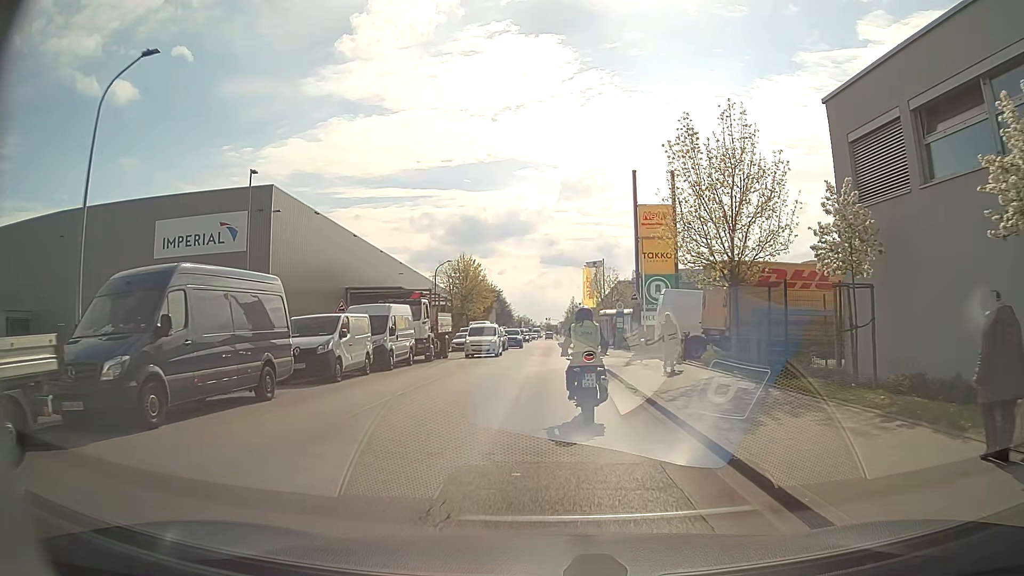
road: residential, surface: asphalt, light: Day
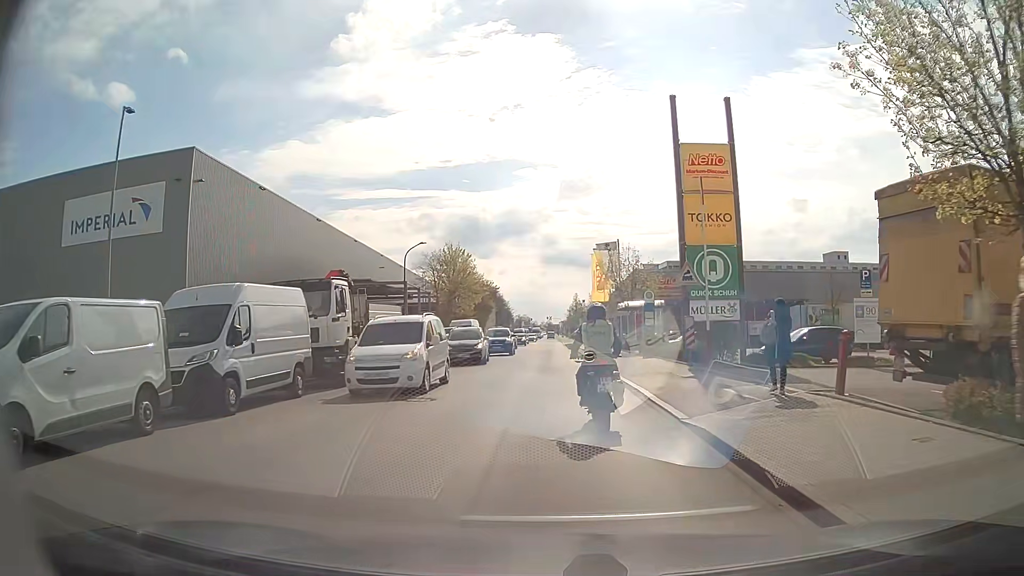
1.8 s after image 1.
(0.0, +12.8) m; 0°
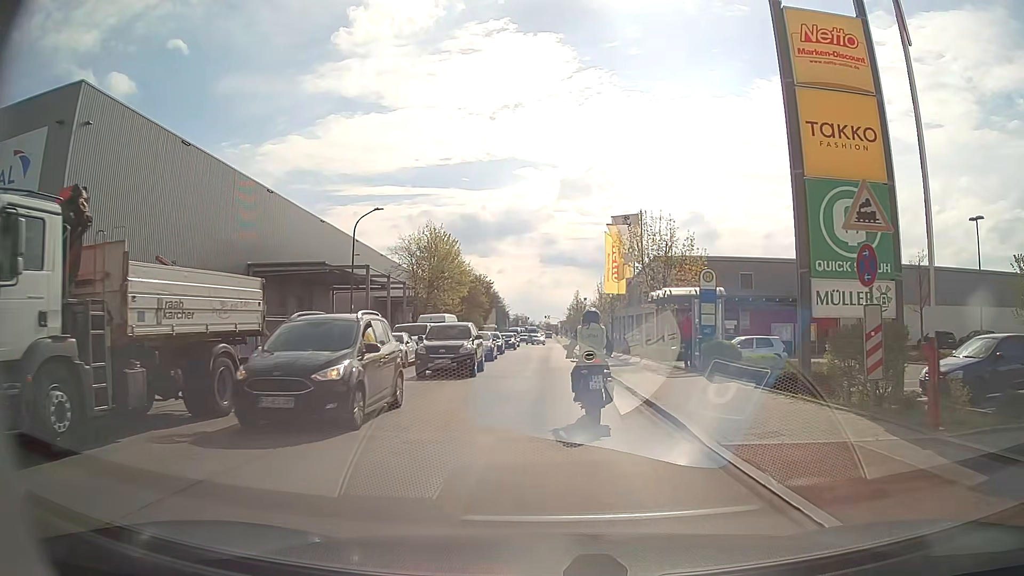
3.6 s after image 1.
(-0.1, +12.3) m; 0°
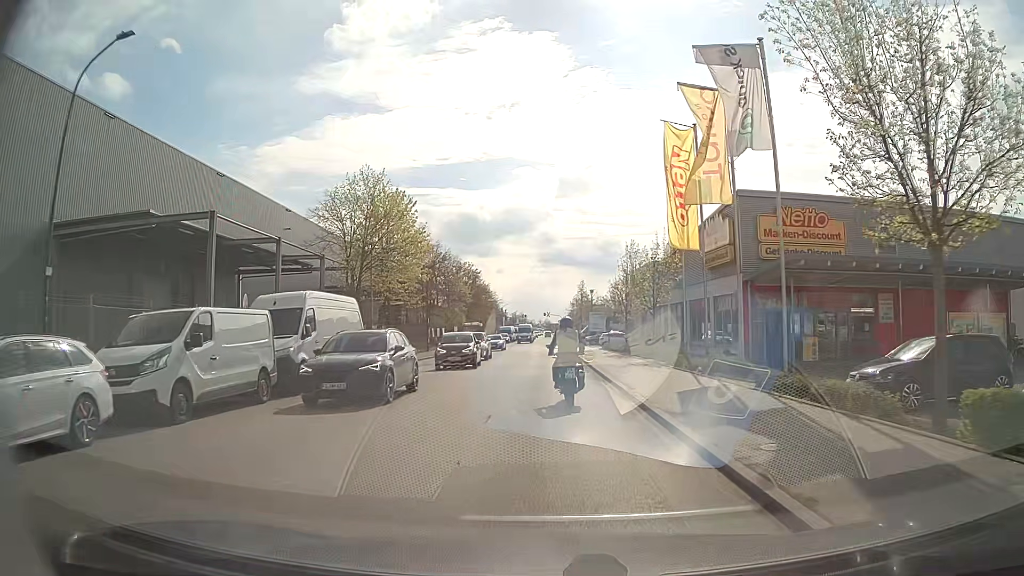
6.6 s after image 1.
(+0.3, +22.8) m; +1°
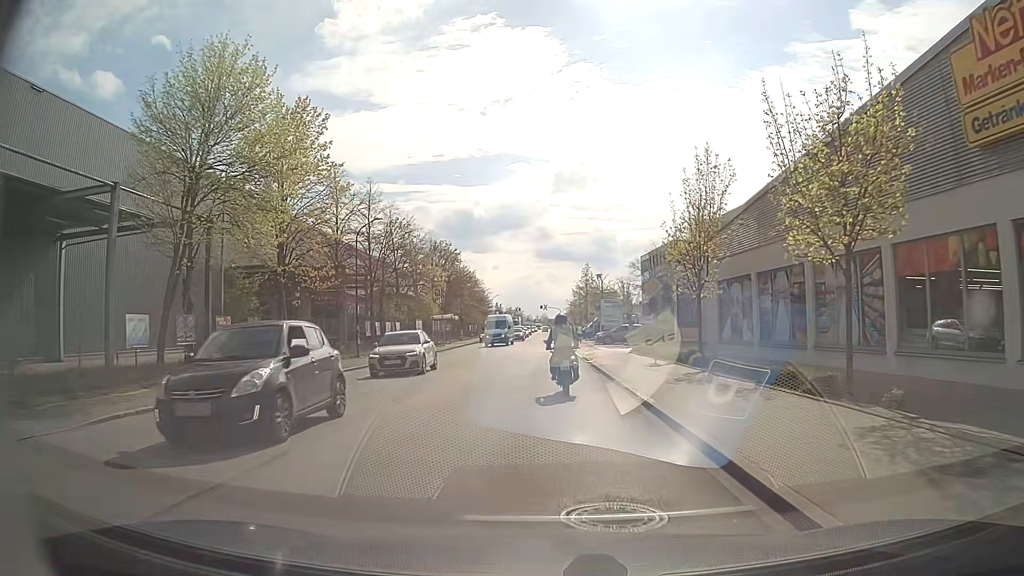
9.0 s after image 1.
(-0.3, +21.2) m; -1°
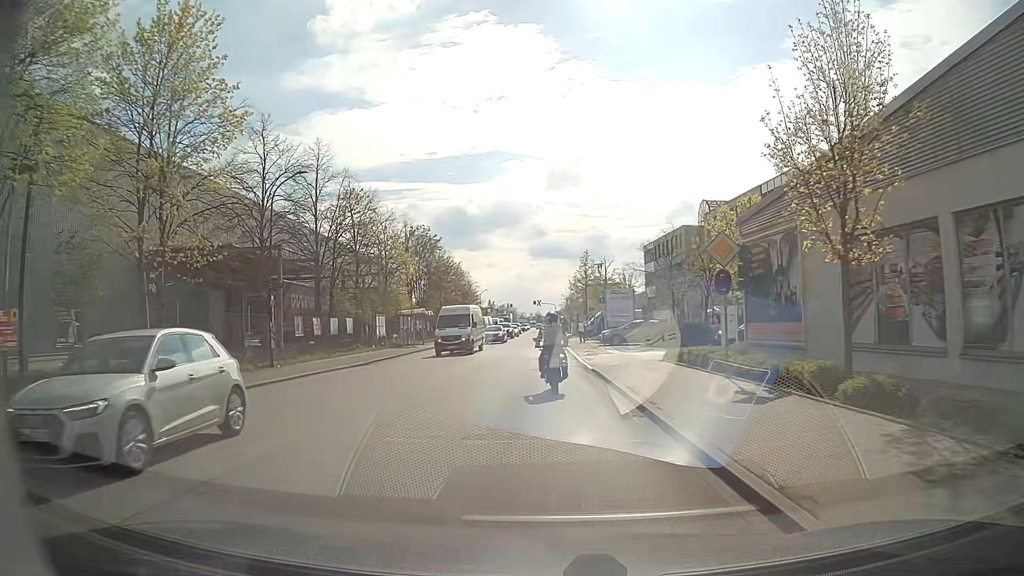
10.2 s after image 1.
(+0.2, +11.4) m; +1°
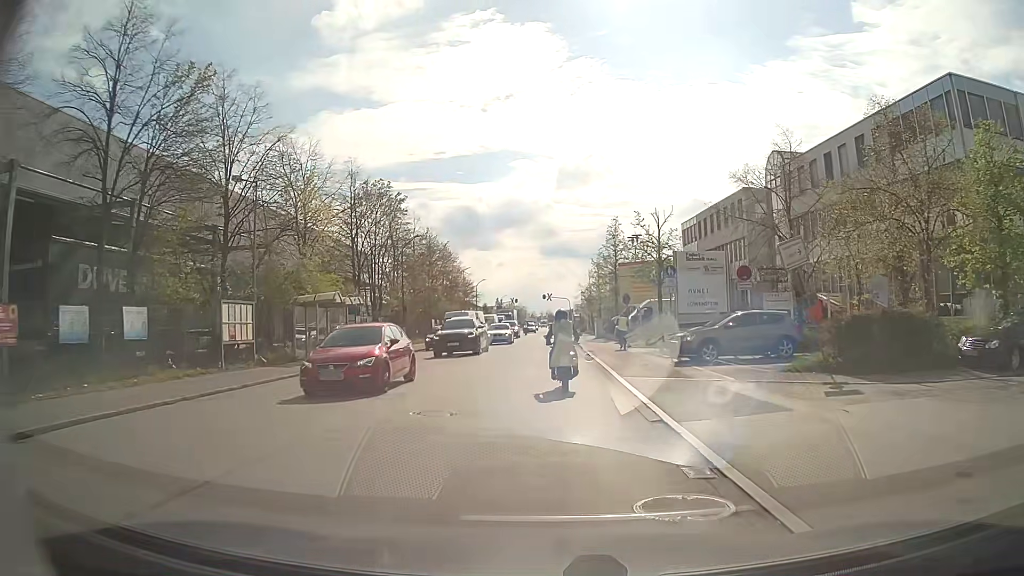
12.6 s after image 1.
(-0.2, +23.5) m; -2°
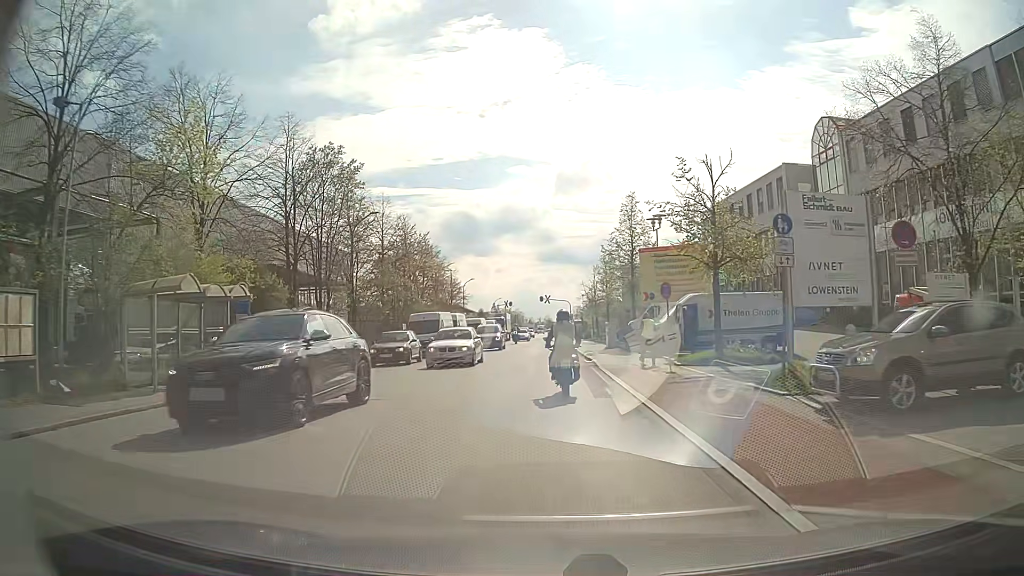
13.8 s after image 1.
(+0.2, +12.2) m; +1°
(0, +10) (0, +20) (0, +30) (0, +40) (0, +50) (0, +60) (0, +70) (0, +80) (0, +90) (0, +100) m
